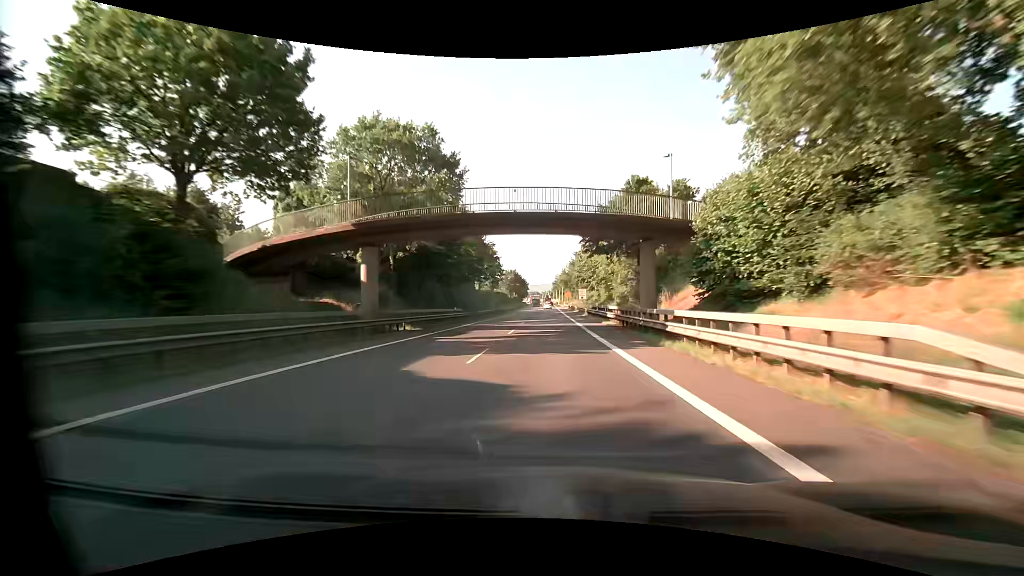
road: primary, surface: asphalt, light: Day
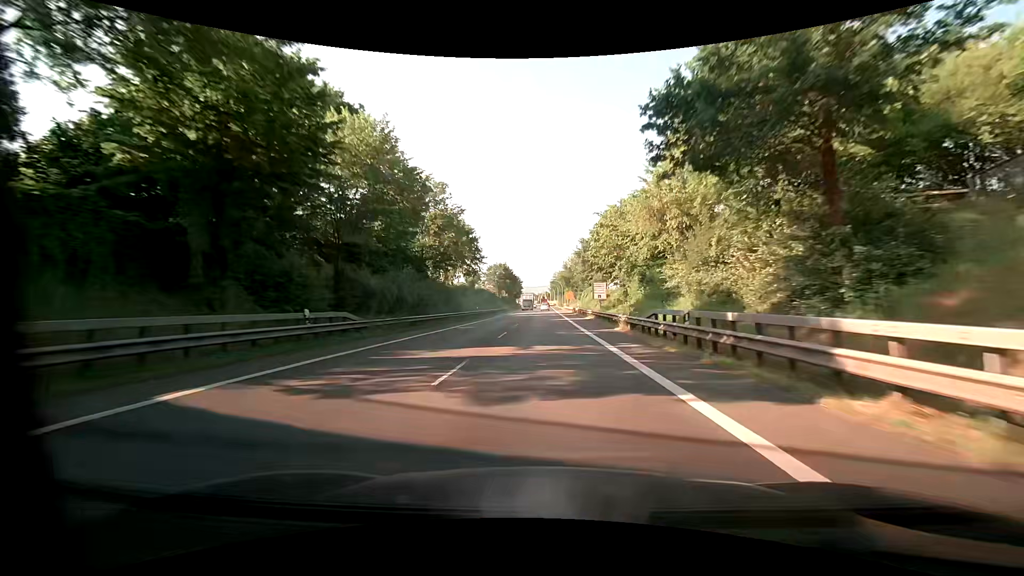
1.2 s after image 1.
(+0.2, +26.9) m; +1°
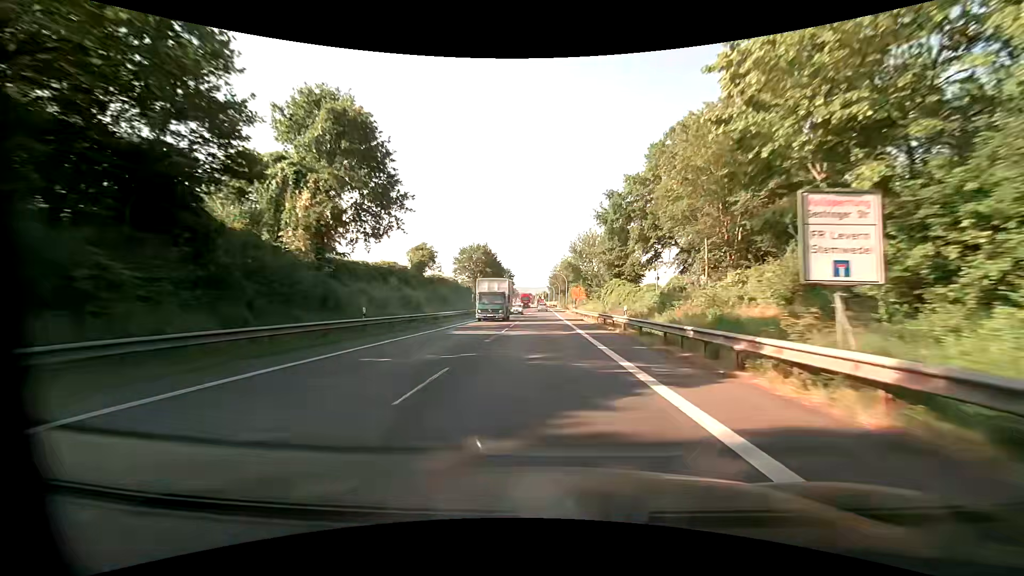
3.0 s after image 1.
(+0.1, +37.5) m; 0°
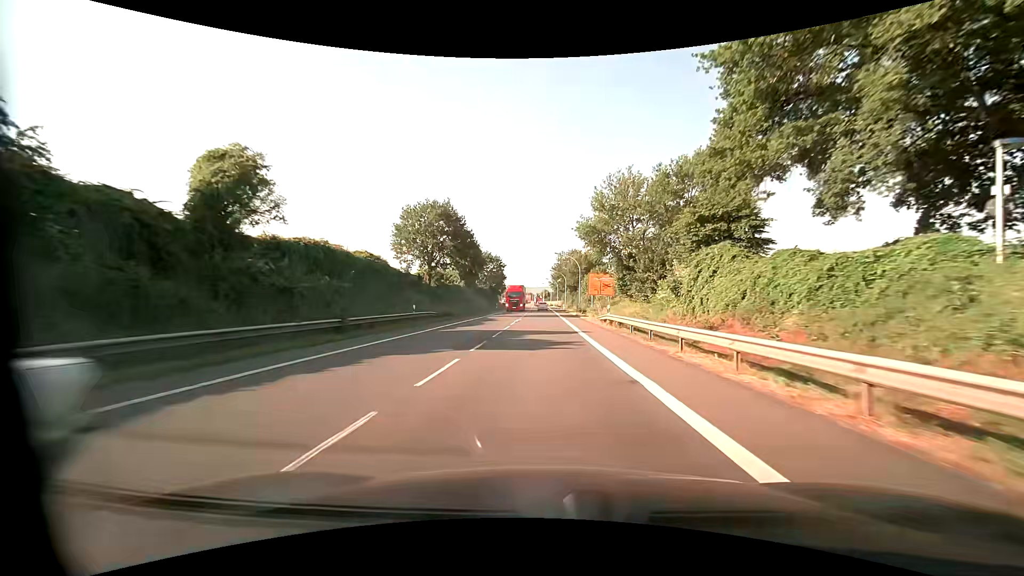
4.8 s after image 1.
(+0.1, +34.1) m; 0°
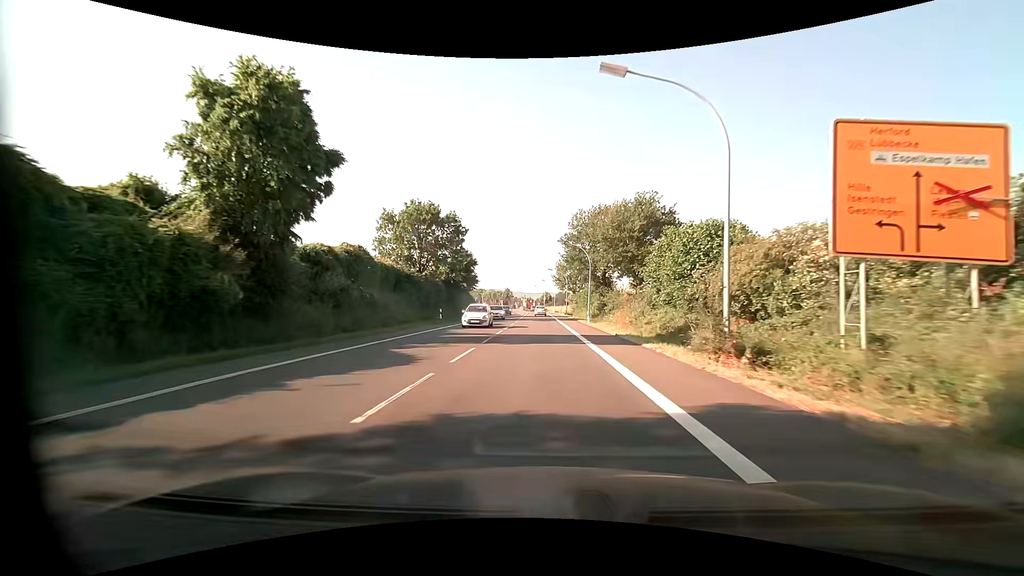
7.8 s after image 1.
(-0.1, +50.2) m; +1°
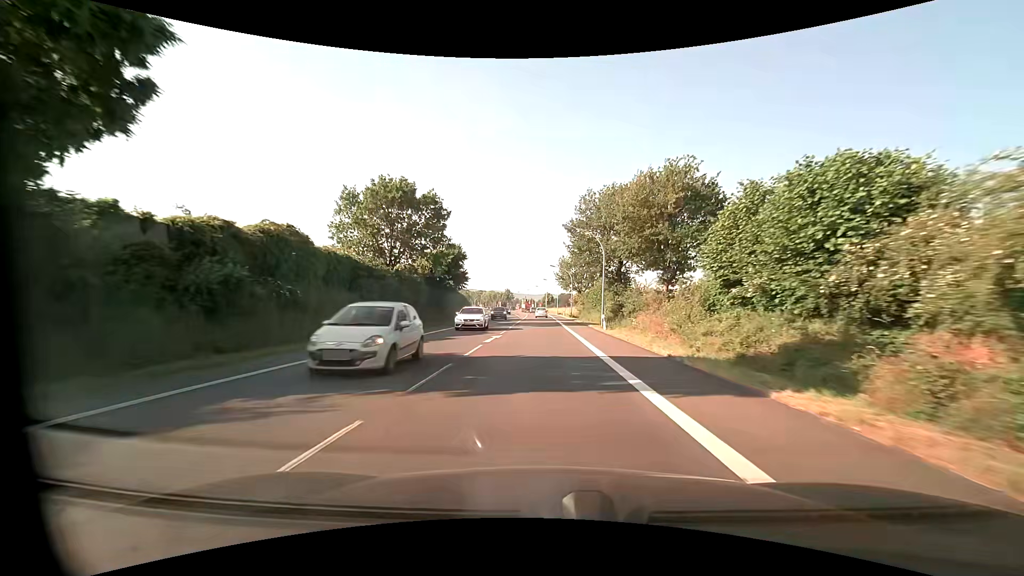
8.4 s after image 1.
(-0.1, +9.9) m; -1°
(0, +10) (0, +20) (0, +30) (0, +40) (0, +50) (0, +60) (0, +70) (-1, +80) (-1, +90) (-1, +100) m
